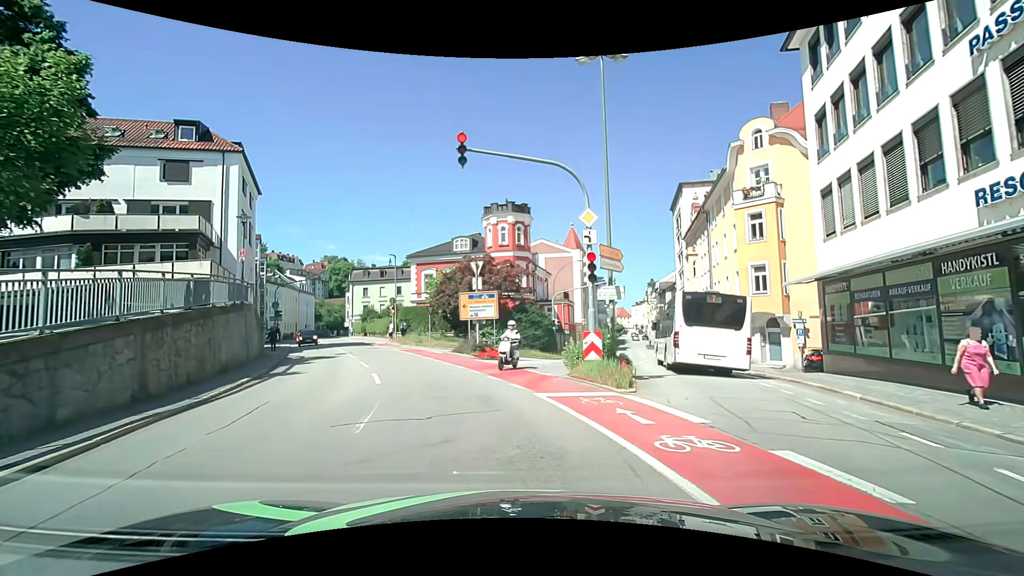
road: tertiary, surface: asphalt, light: Day
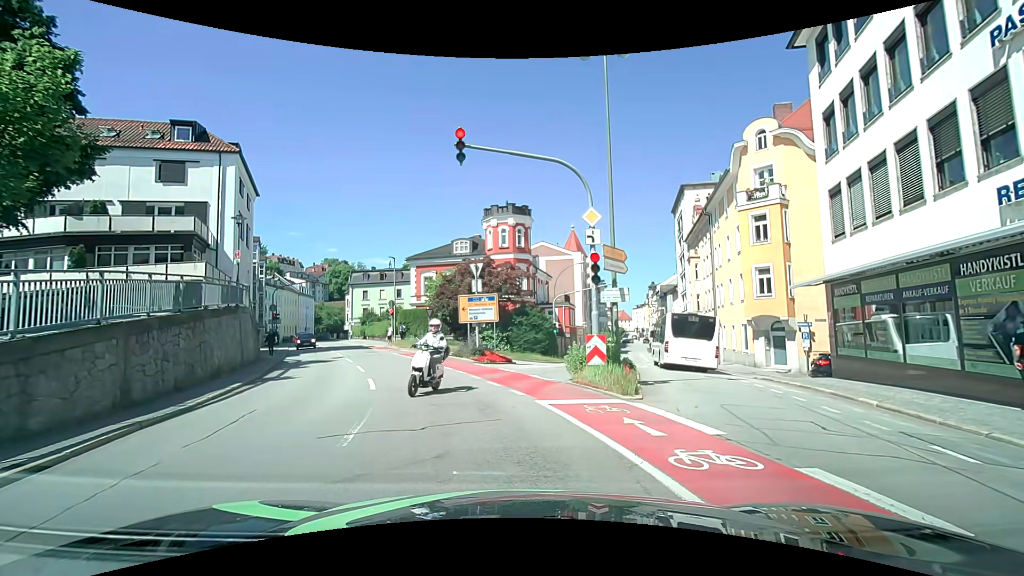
(0.0, +0.5) m; 0°
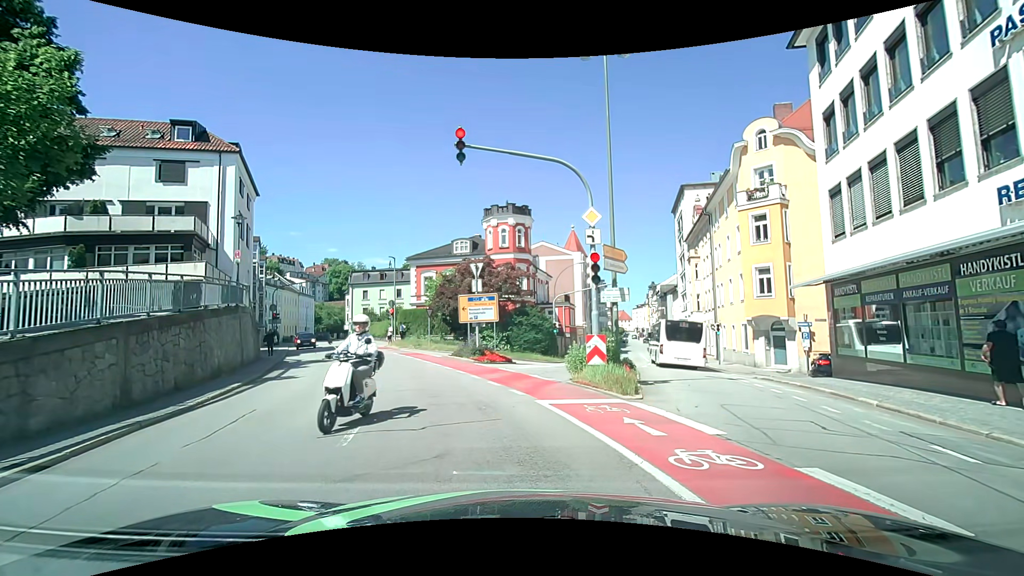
(0.0, 0.0) m; 0°
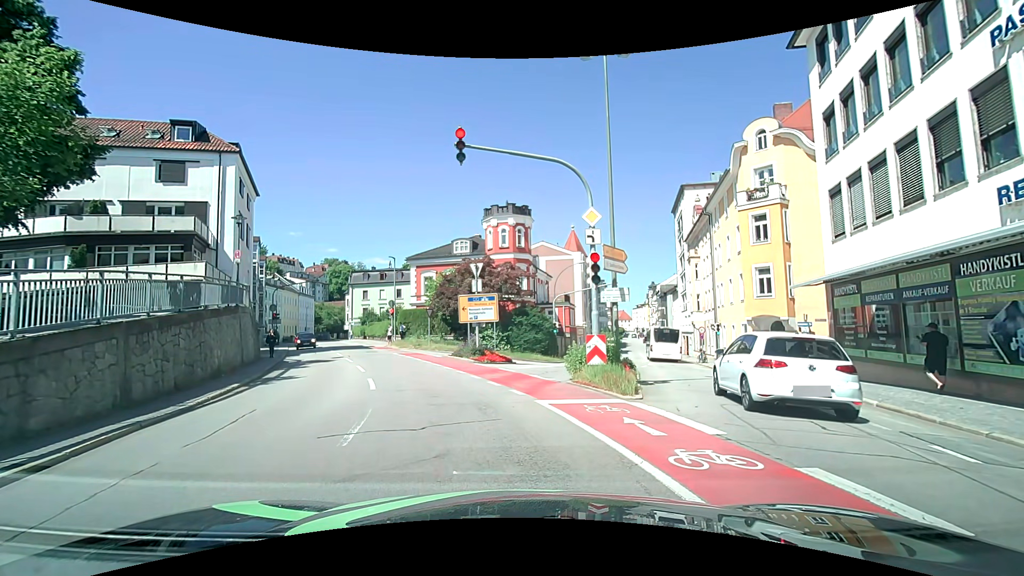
(0.0, 0.0) m; 0°
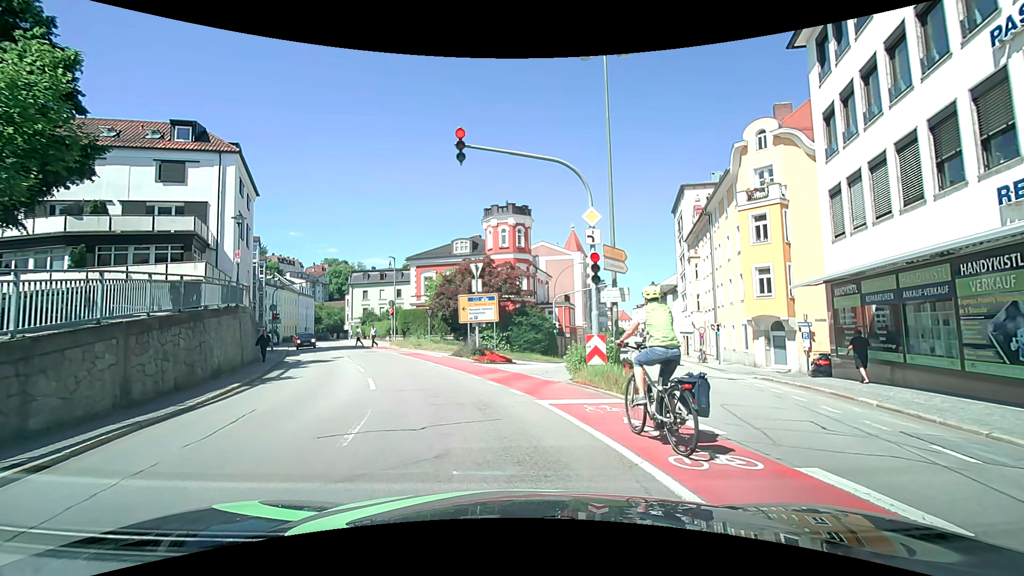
(0.0, 0.0) m; 0°
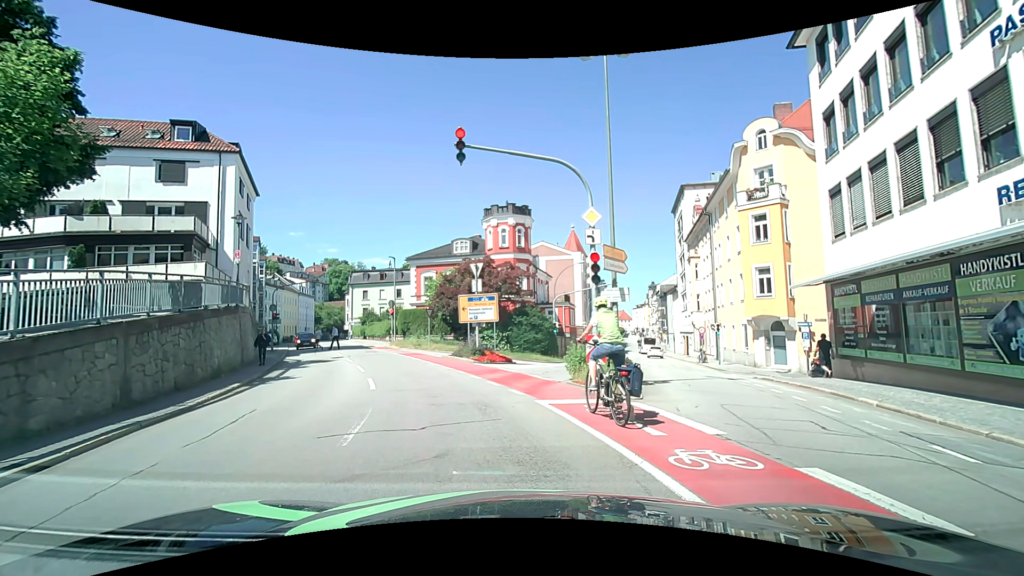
(0.0, 0.0) m; 0°
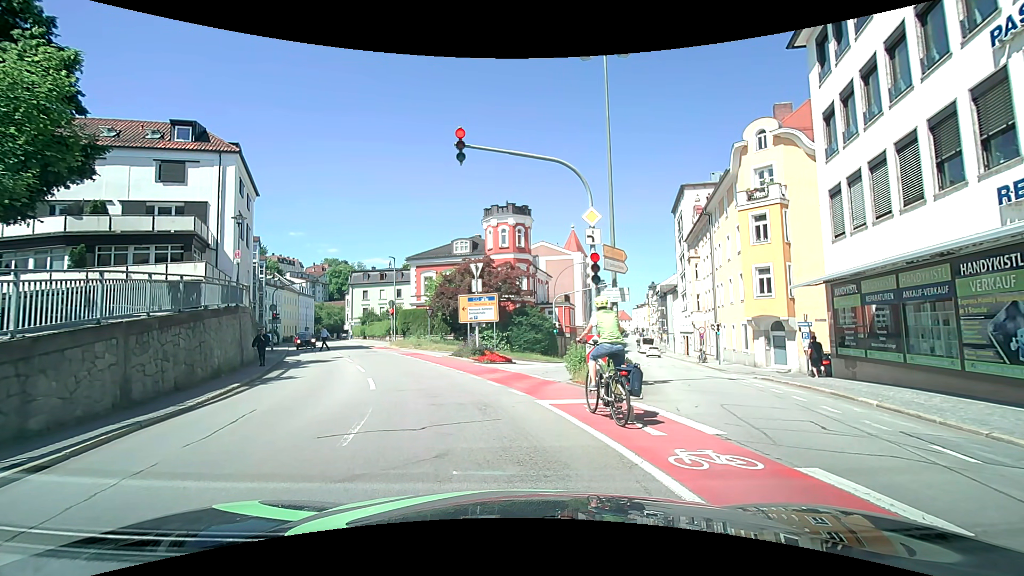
(0.0, 0.0) m; 0°
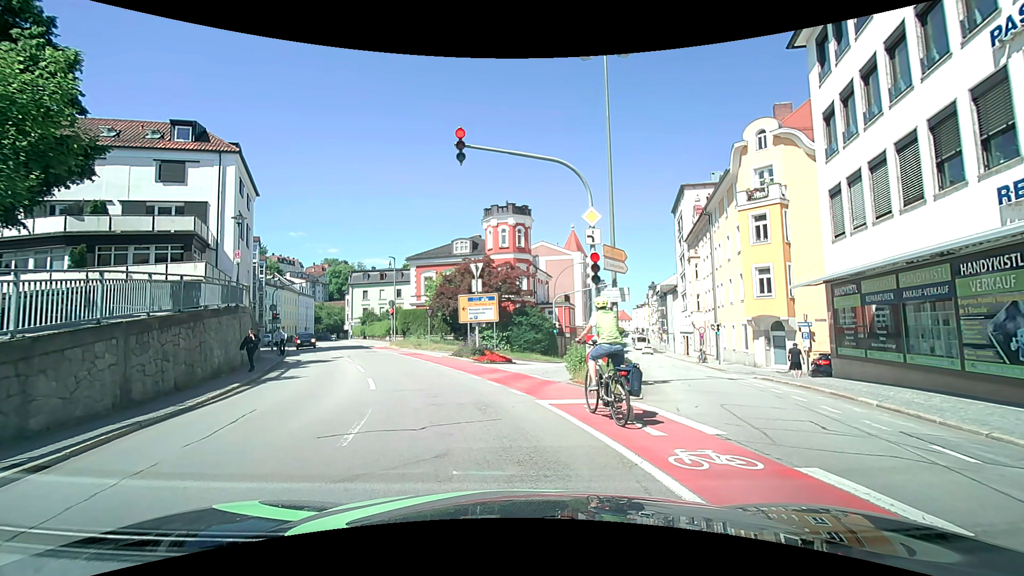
(0.0, 0.0) m; 0°
